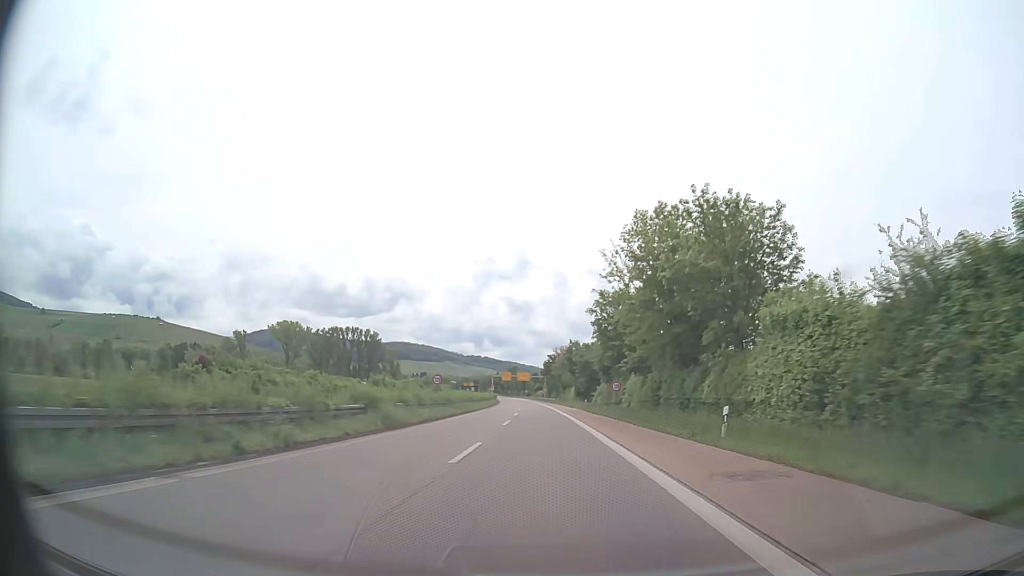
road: trunk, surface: asphalt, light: Day
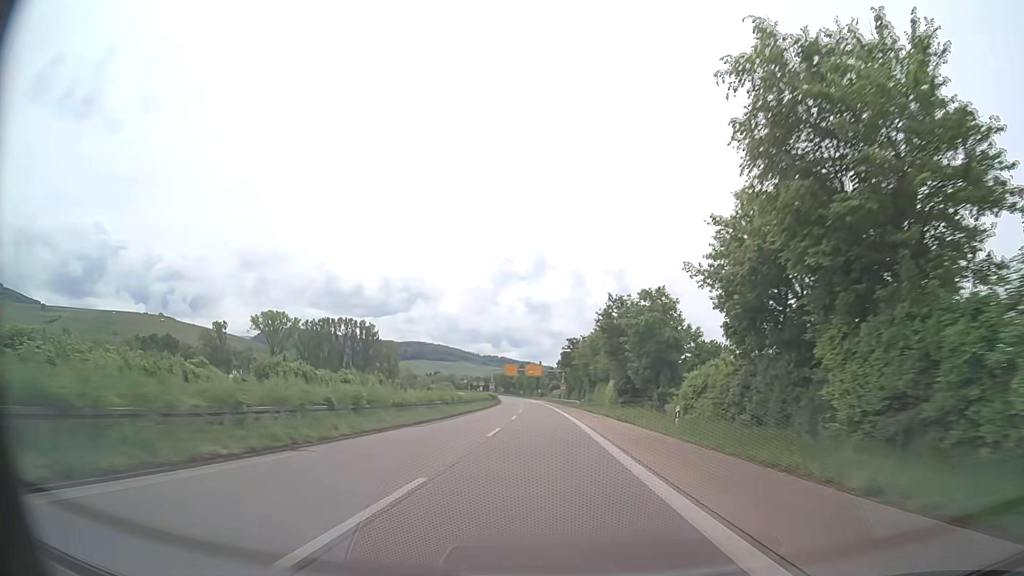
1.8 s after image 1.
(-0.6, +44.3) m; -1°
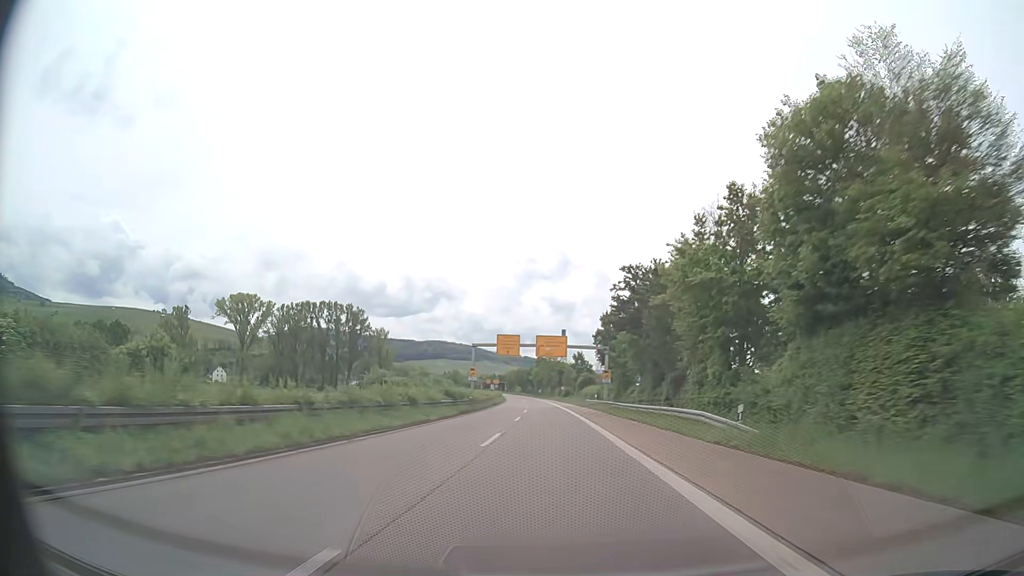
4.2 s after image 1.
(-1.3, +59.7) m; -2°
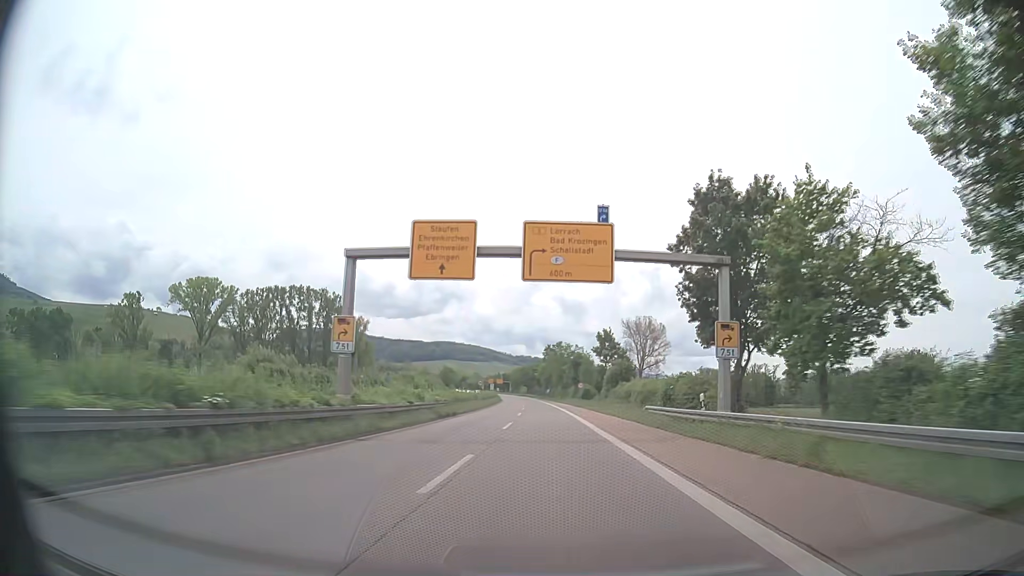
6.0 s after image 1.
(-0.2, +44.4) m; -1°
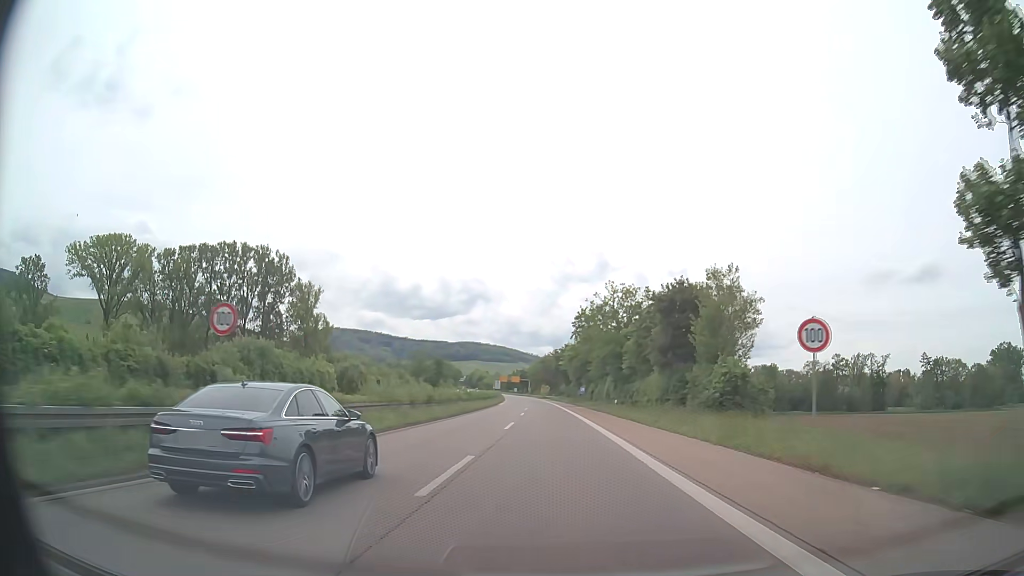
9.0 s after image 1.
(-1.6, +72.4) m; -2°
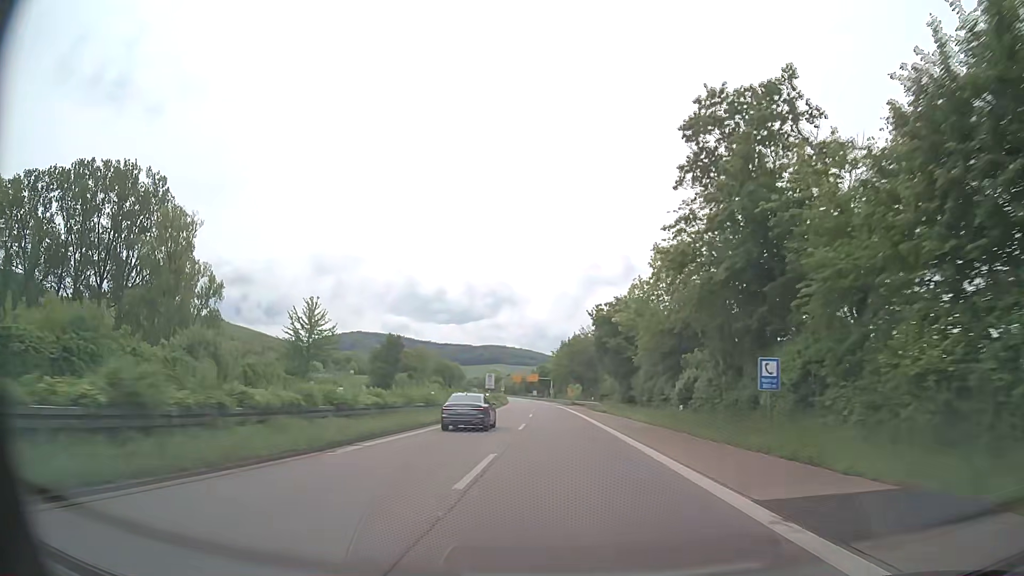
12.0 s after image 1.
(-1.3, +71.2) m; -2°
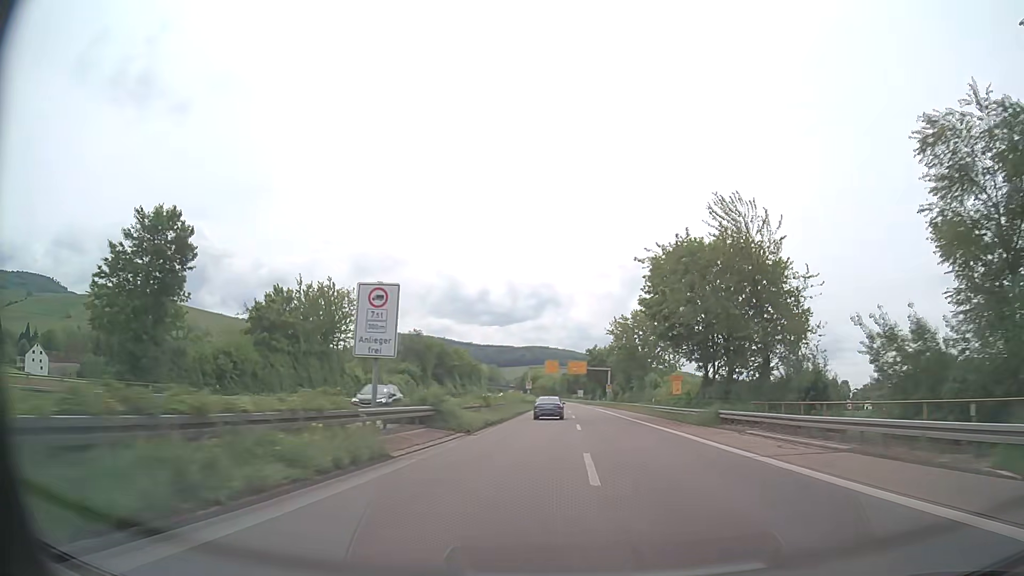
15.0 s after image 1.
(-2.5, +71.5) m; -4°
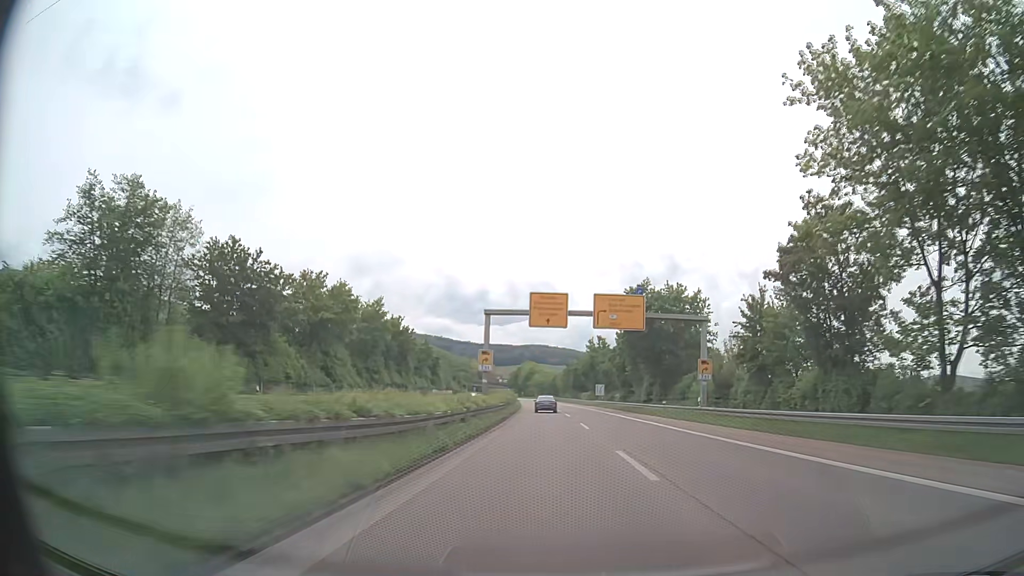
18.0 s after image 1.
(-0.1, +71.6) m; 0°
(0, +10) (0, +20) (0, +30) (0, +40) (0, +50) (-1, +60) (-1, +70) (-1, +80) (-2, +90) (-2, +100) m
